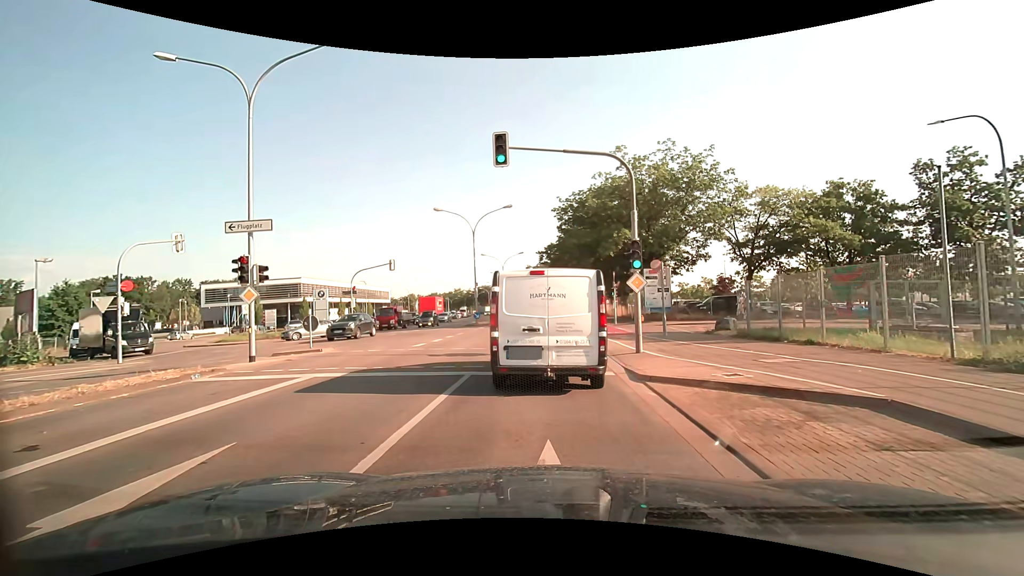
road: secondary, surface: asphalt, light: Day
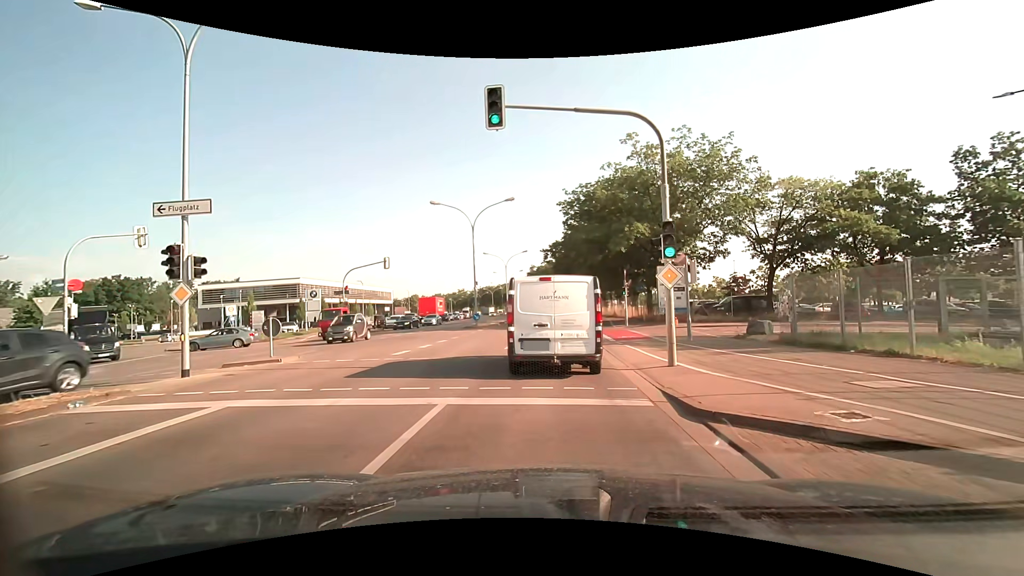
(0.0, +3.2) m; 0°
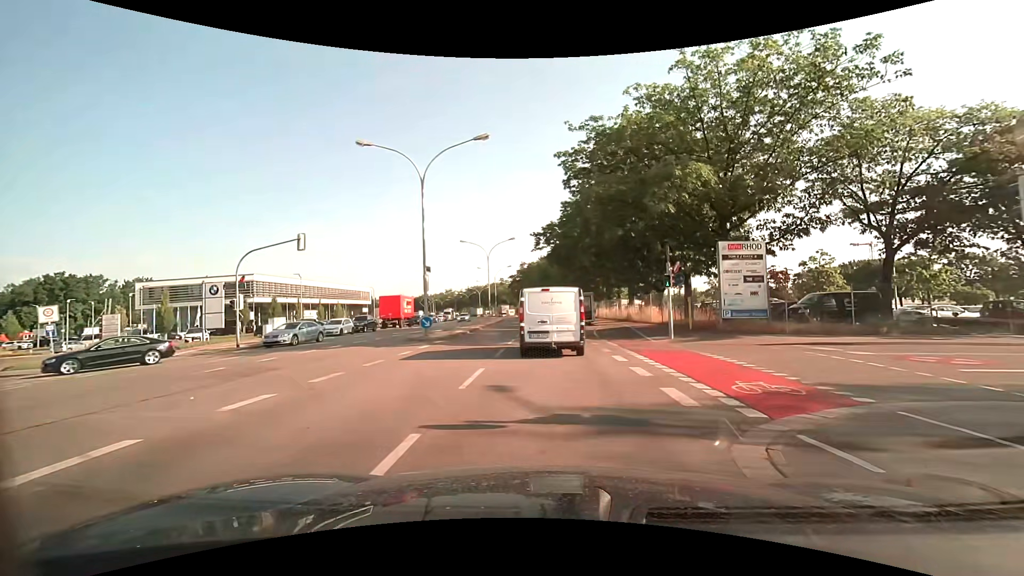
(0.0, +14.6) m; +1°
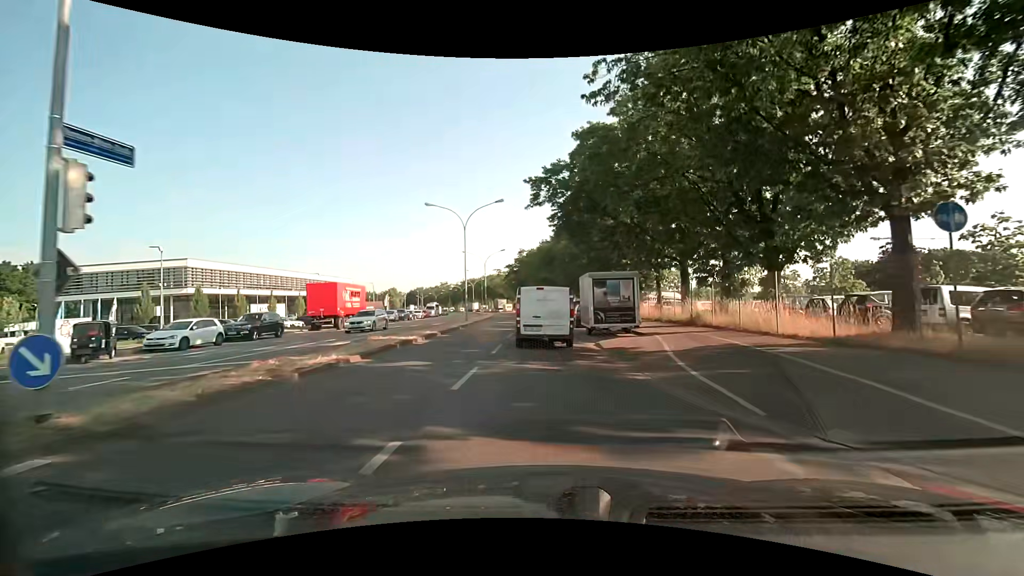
(-0.2, +18.9) m; -1°
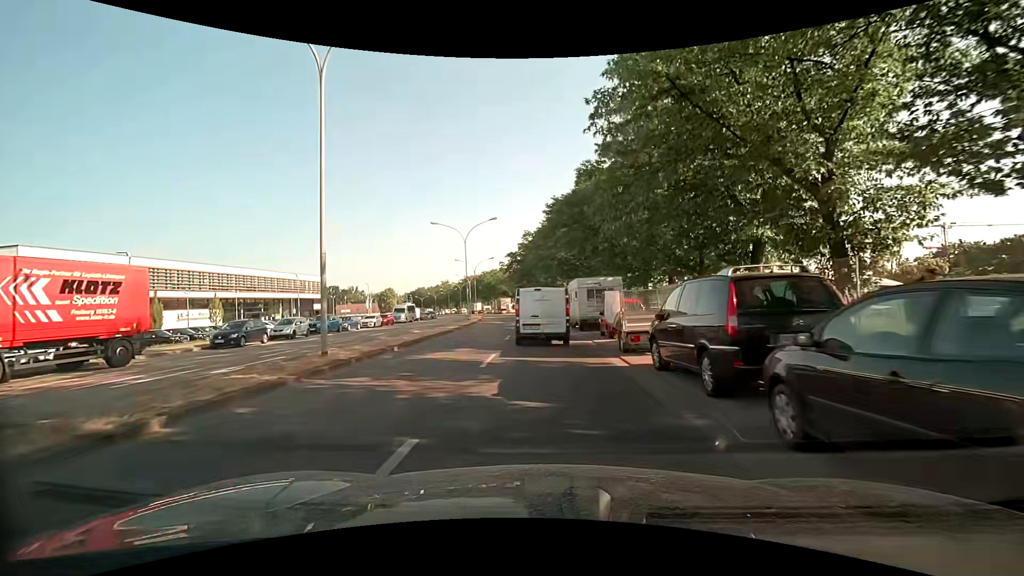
(-0.2, +28.0) m; -1°
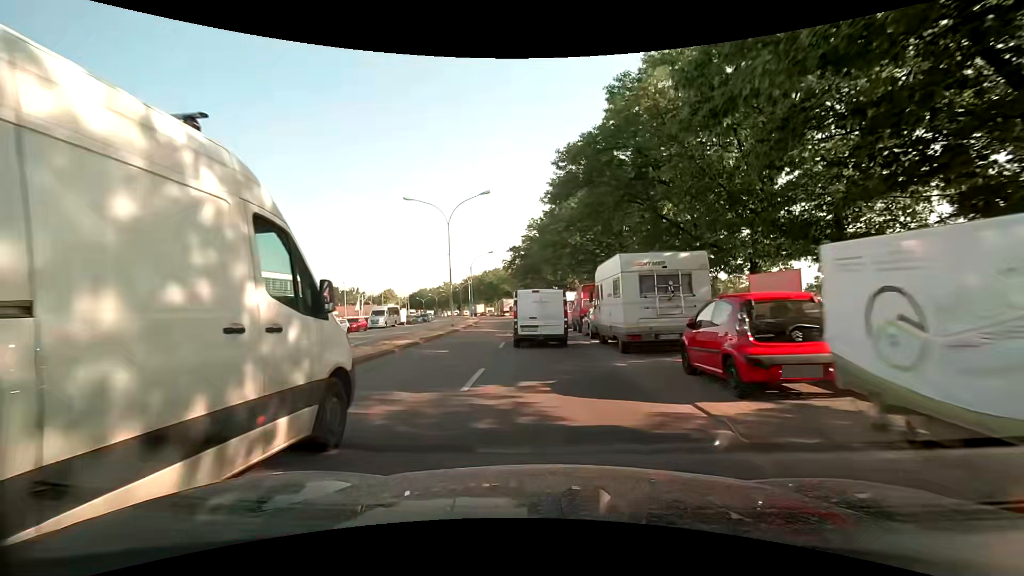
(-0.2, +12.1) m; -1°
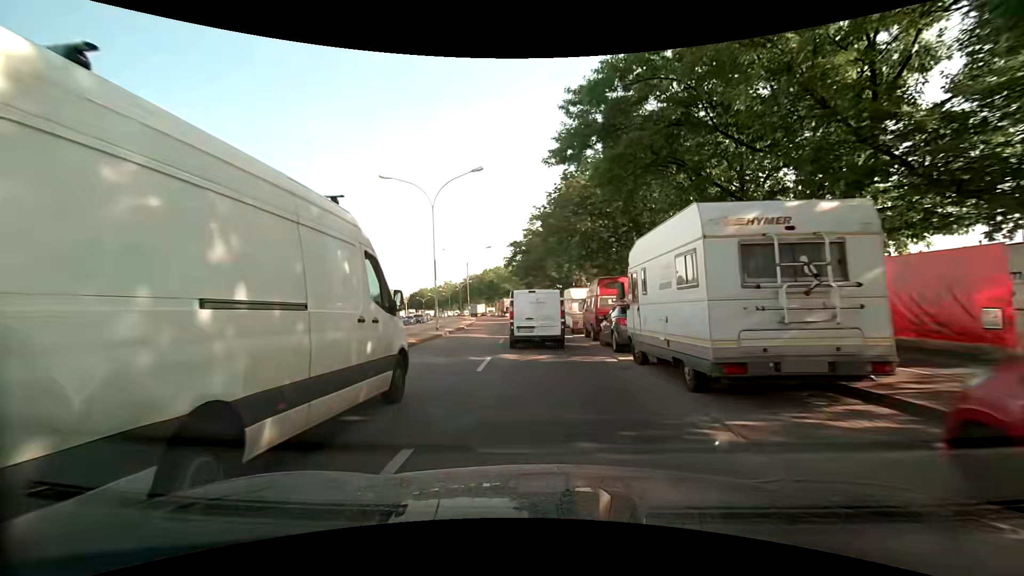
(0.0, +6.3) m; -1°
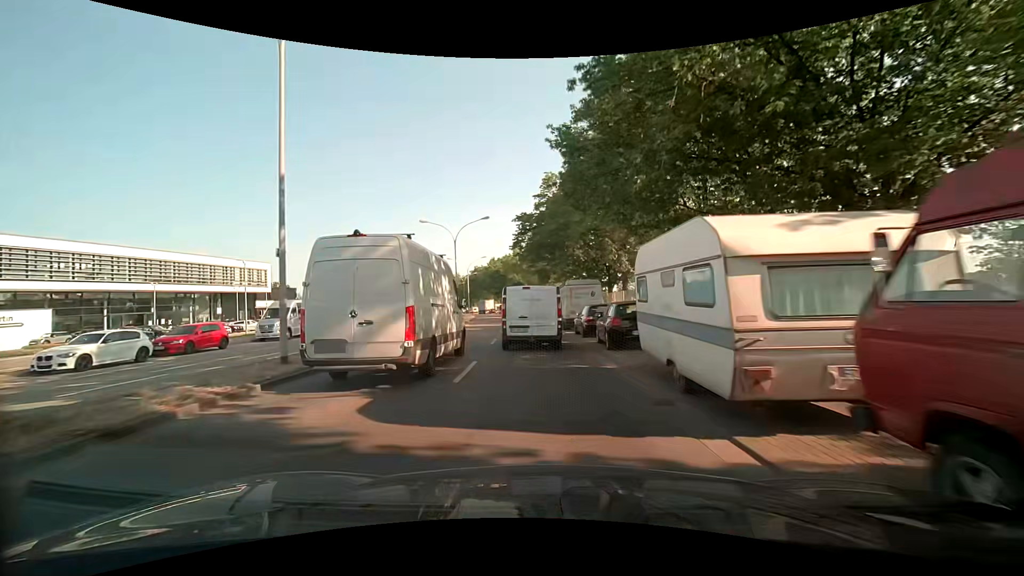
(+0.1, +19.6) m; -1°
(0, +10) (0, +20) (-1, +30) (-2, +40) (-2, +50) (-4, +60) (-5, +70) (-6, +80) (-8, +90) (-9, +99) m
